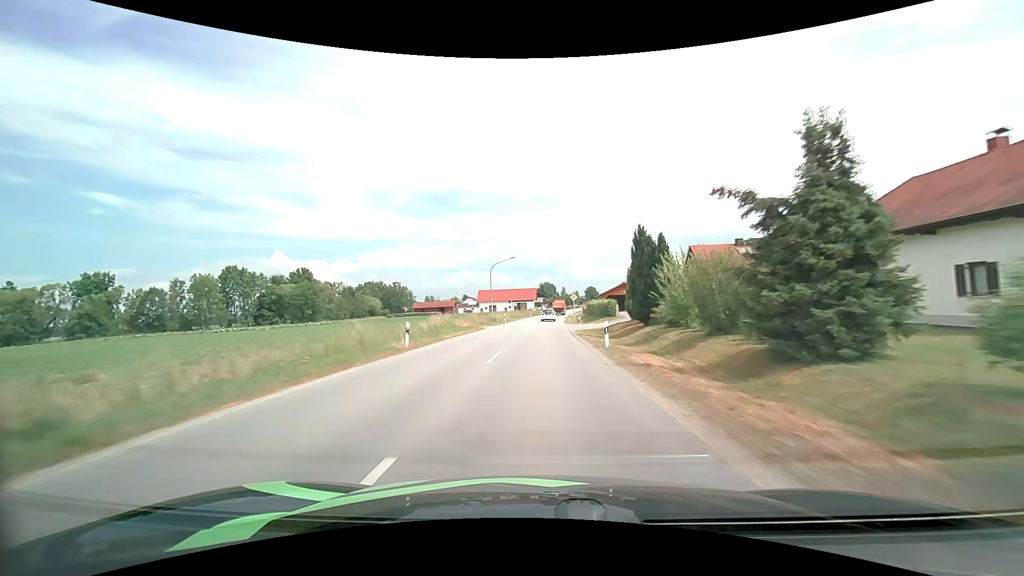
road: secondary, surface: asphalt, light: Day
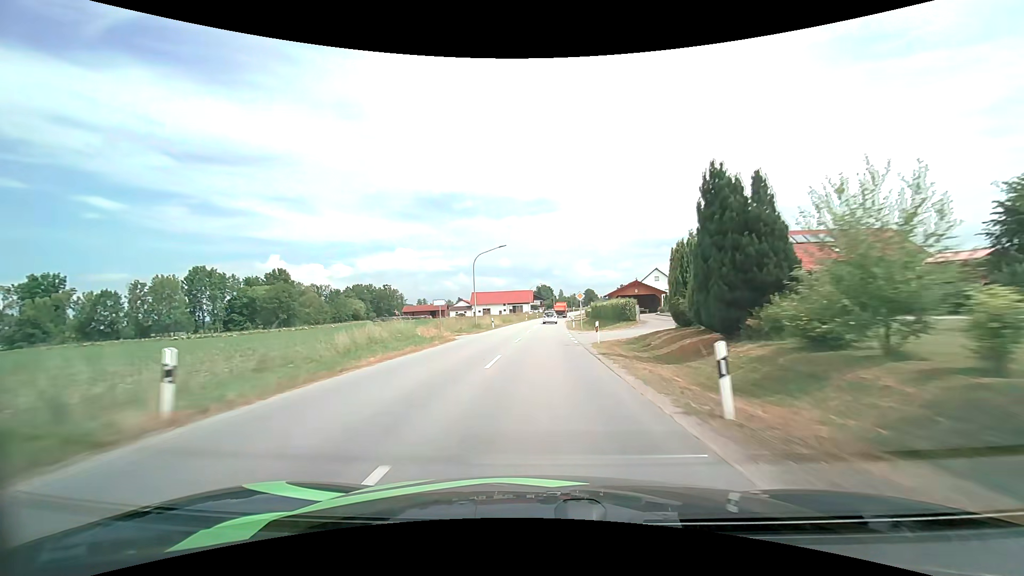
(0.0, +12.2) m; 0°
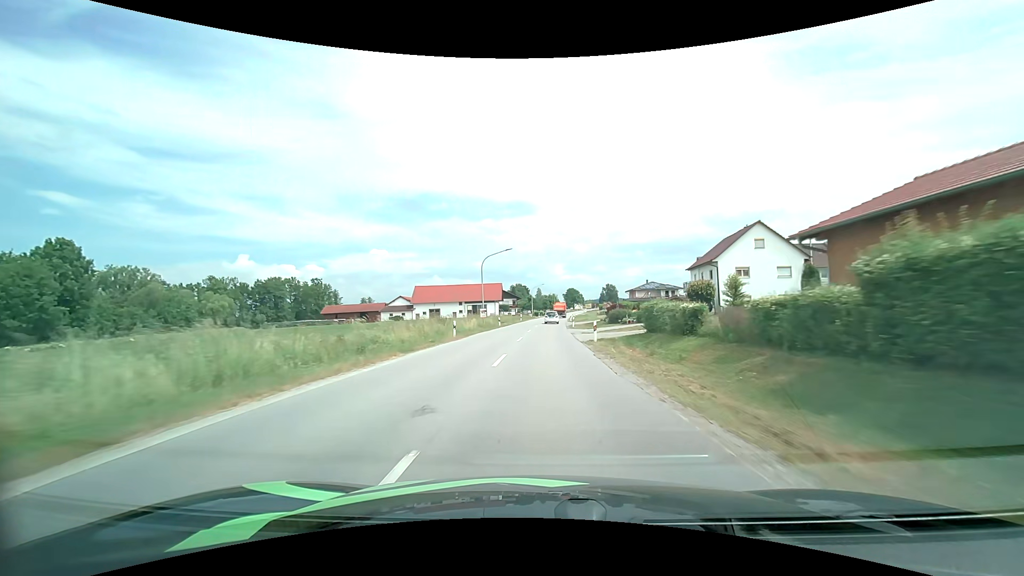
(+1.1, +59.3) m; +3°
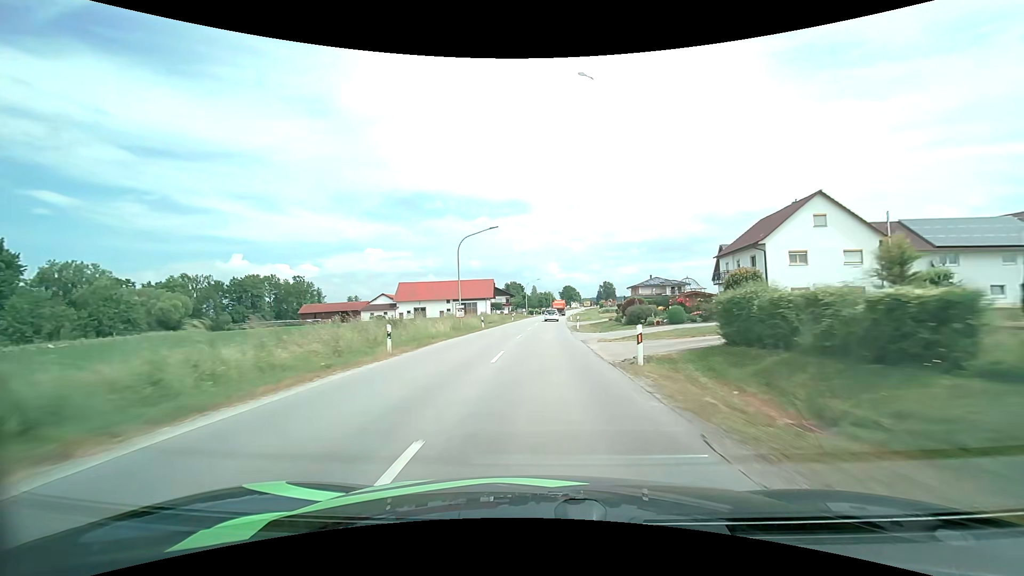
(+0.1, +11.6) m; 0°
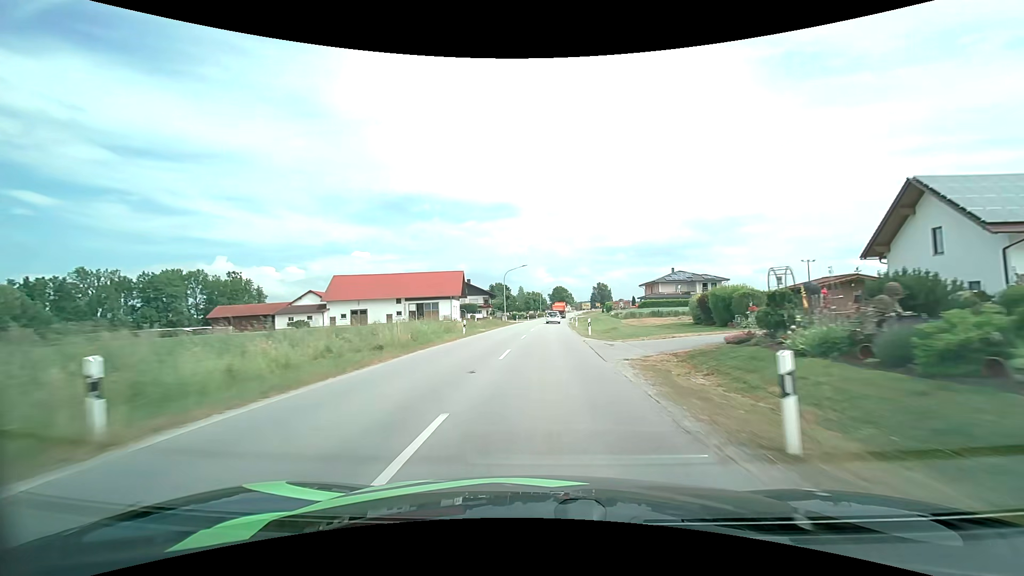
(+0.4, +34.6) m; +1°
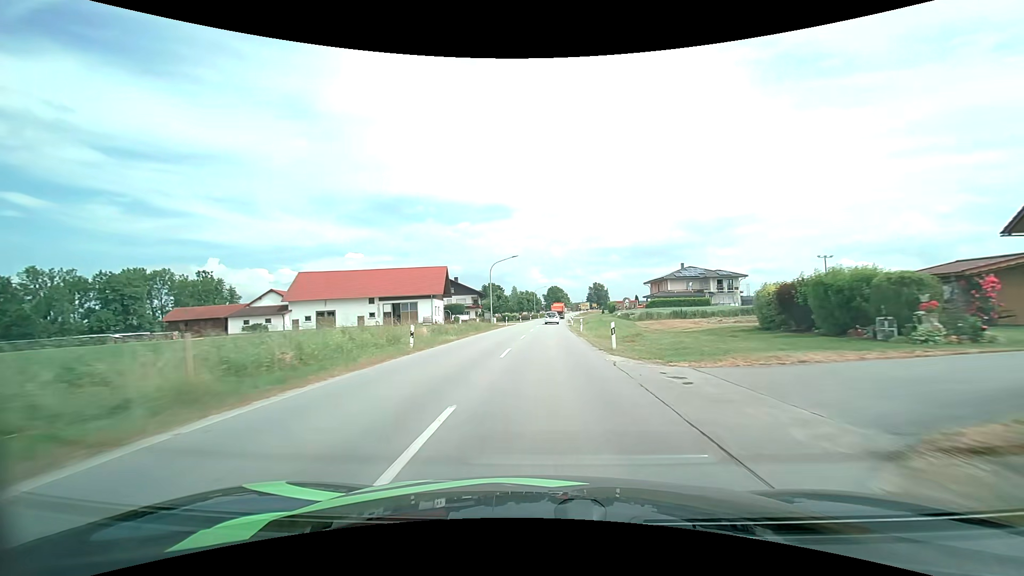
(+0.1, +11.4) m; +1°
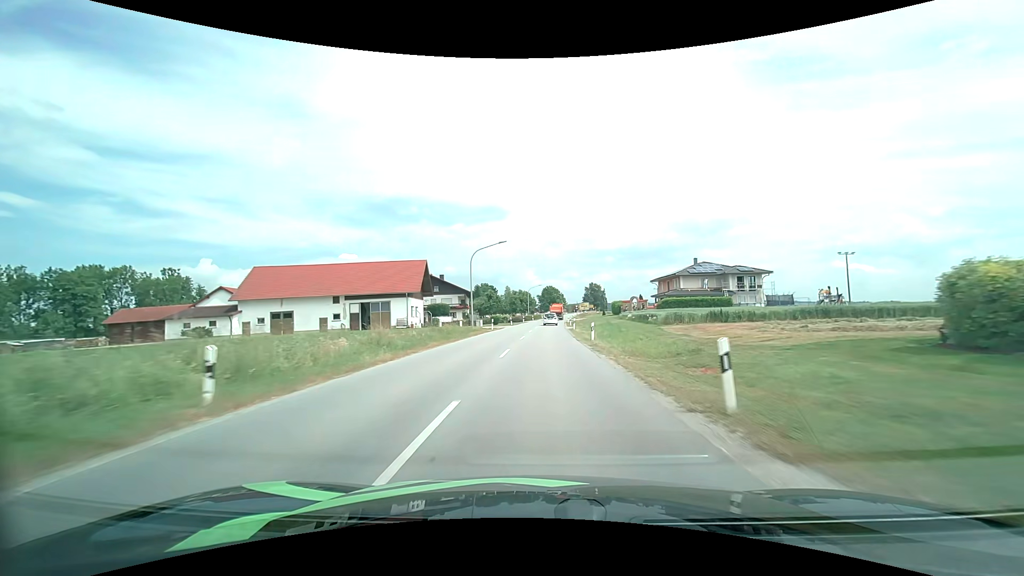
(+0.1, +11.4) m; +1°
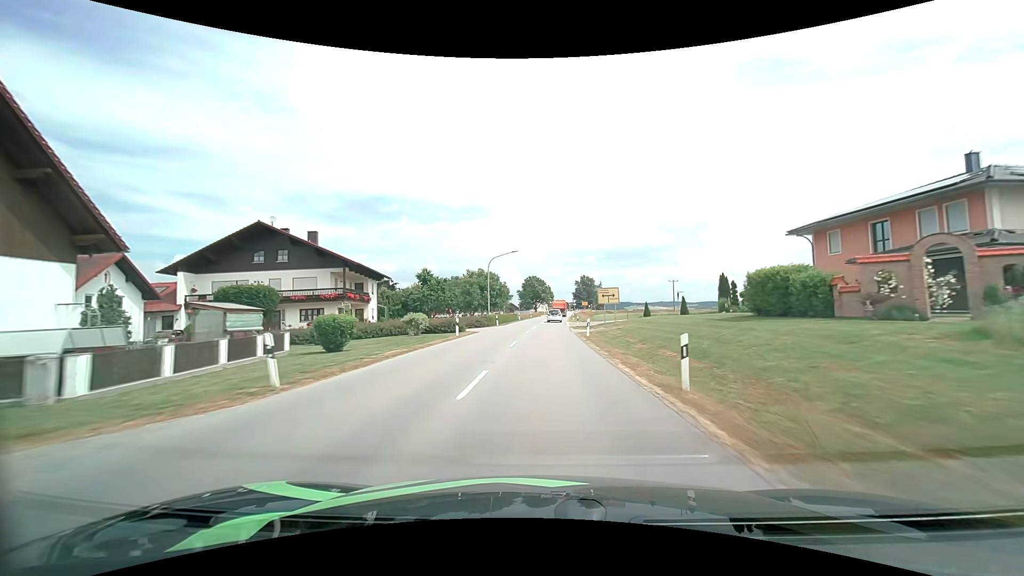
(+1.1, +56.1) m; +2°
(0, +10) (0, +20) (0, +30) (+1, +40) (+1, +50) (+2, +60) (+2, +70) (+3, +80) (+4, +90) (+4, +100) m
